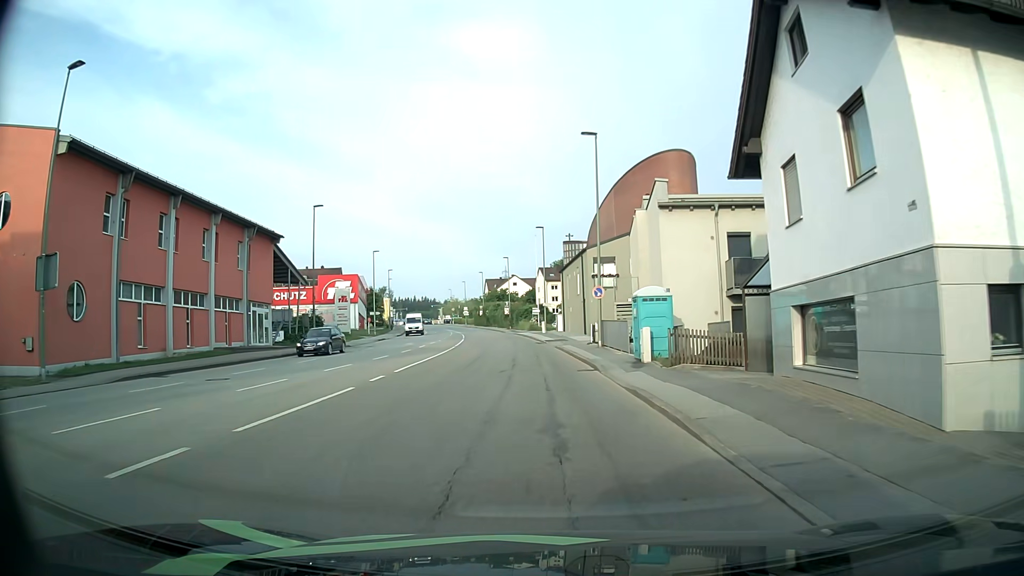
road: tertiary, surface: asphalt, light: Day
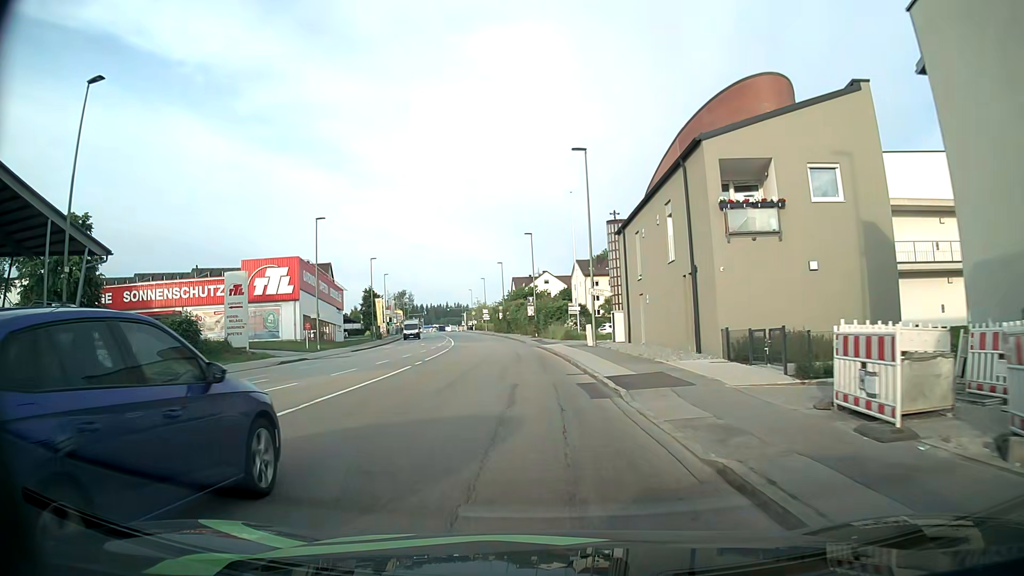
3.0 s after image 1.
(-0.8, +30.7) m; -3°
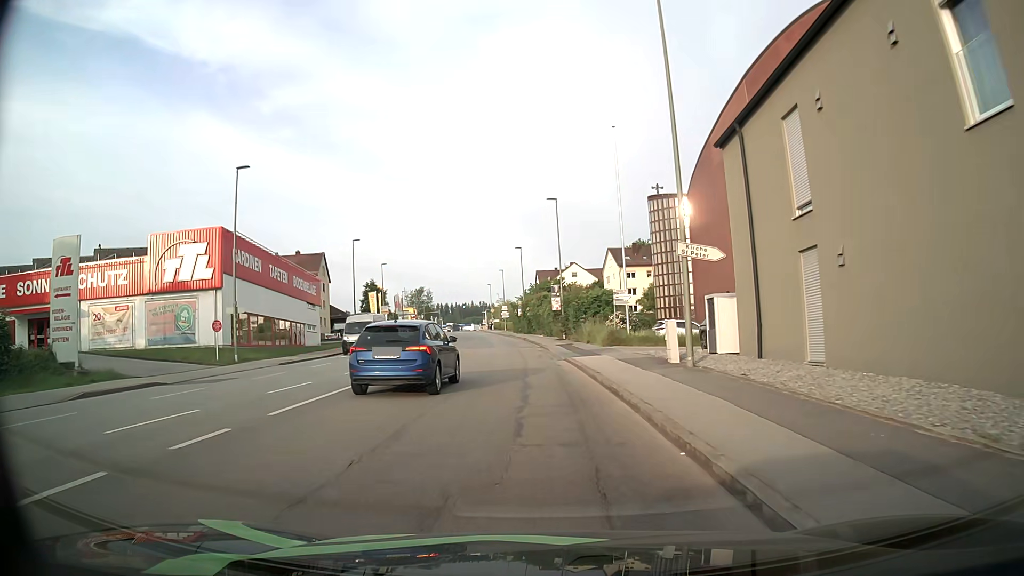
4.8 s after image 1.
(-0.2, +18.1) m; -2°
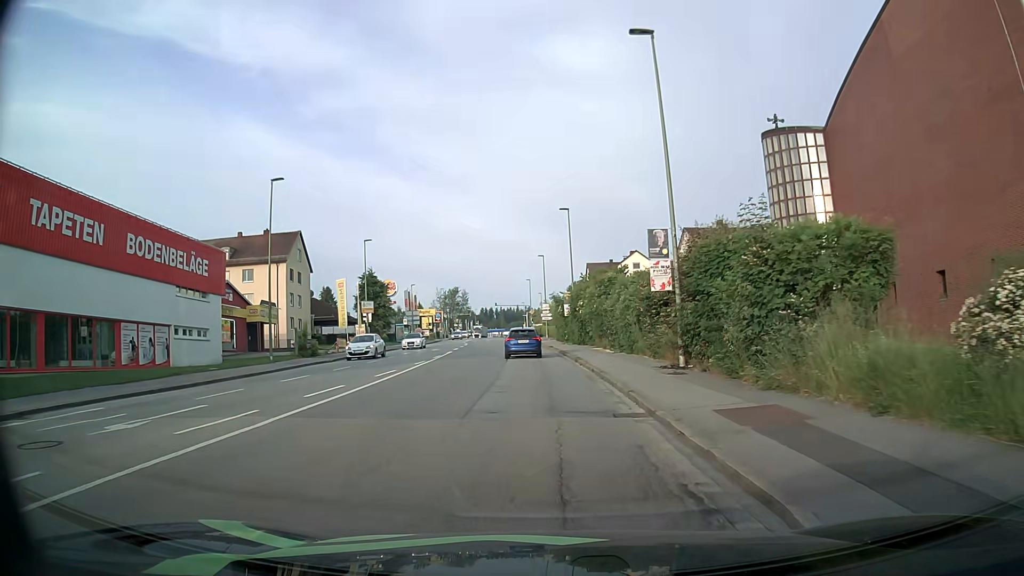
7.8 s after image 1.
(-1.3, +30.1) m; -4°
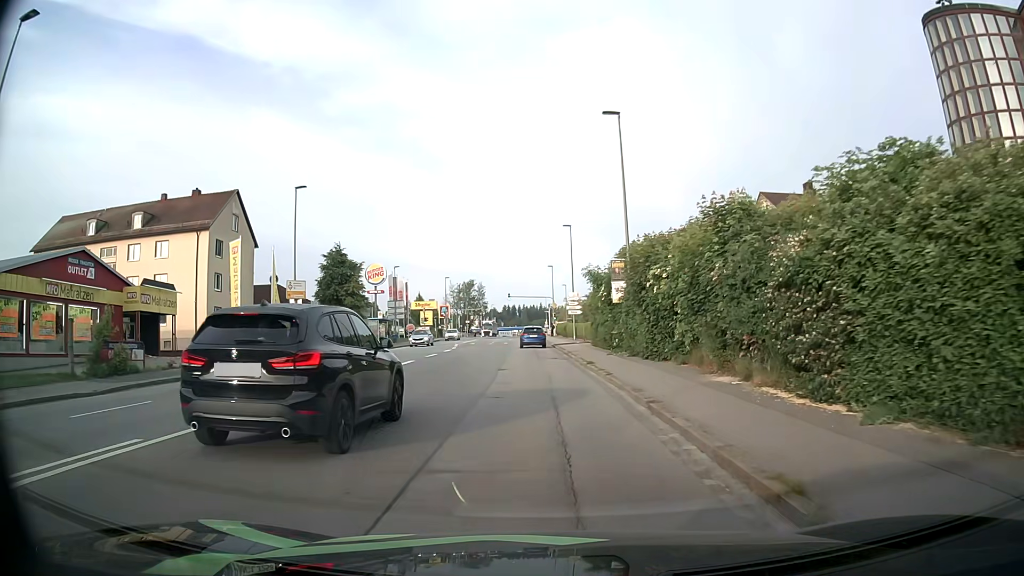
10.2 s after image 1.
(-0.5, +23.7) m; -2°
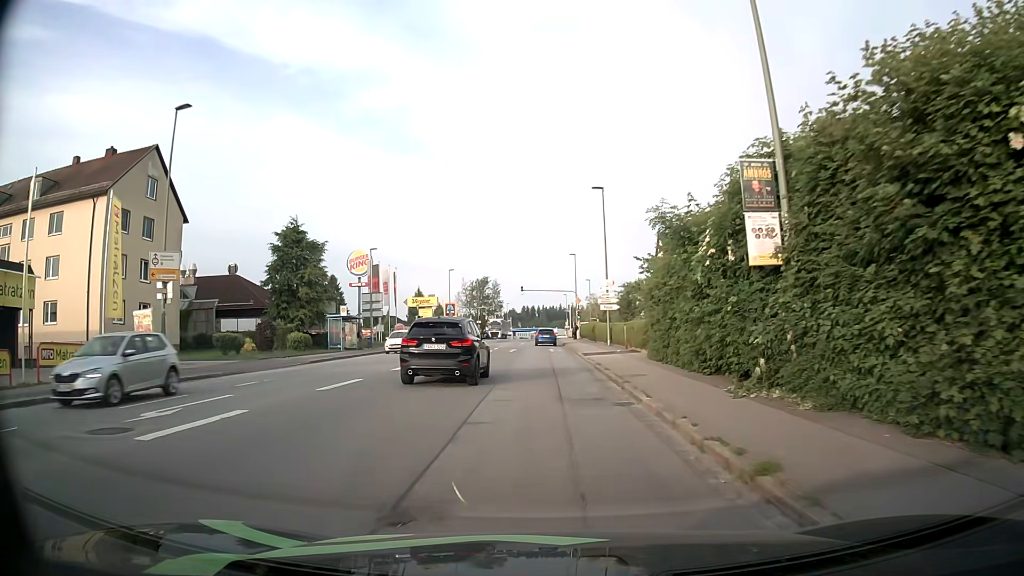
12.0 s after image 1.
(-0.3, +17.1) m; -2°
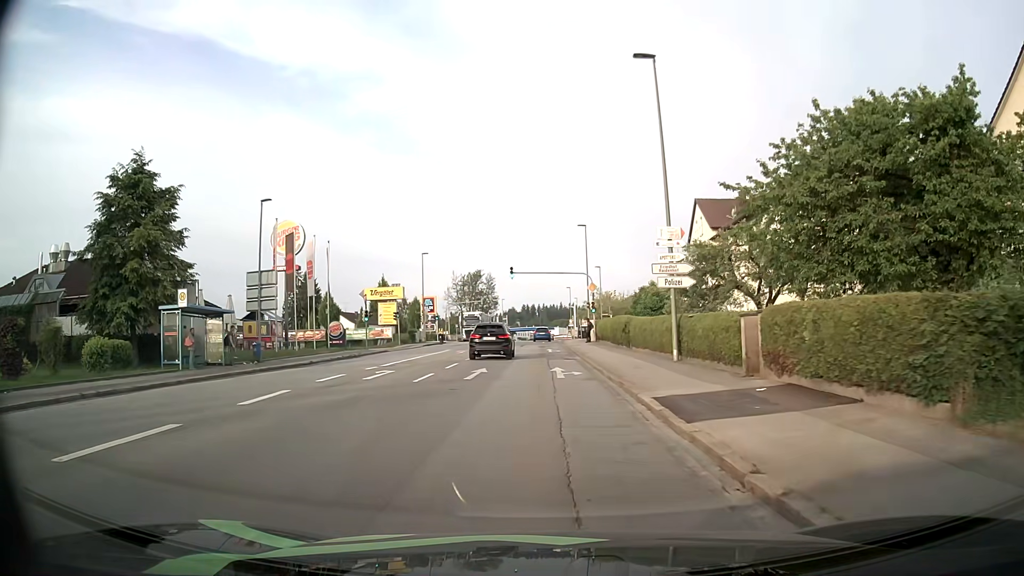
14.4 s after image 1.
(-0.2, +22.2) m; 0°
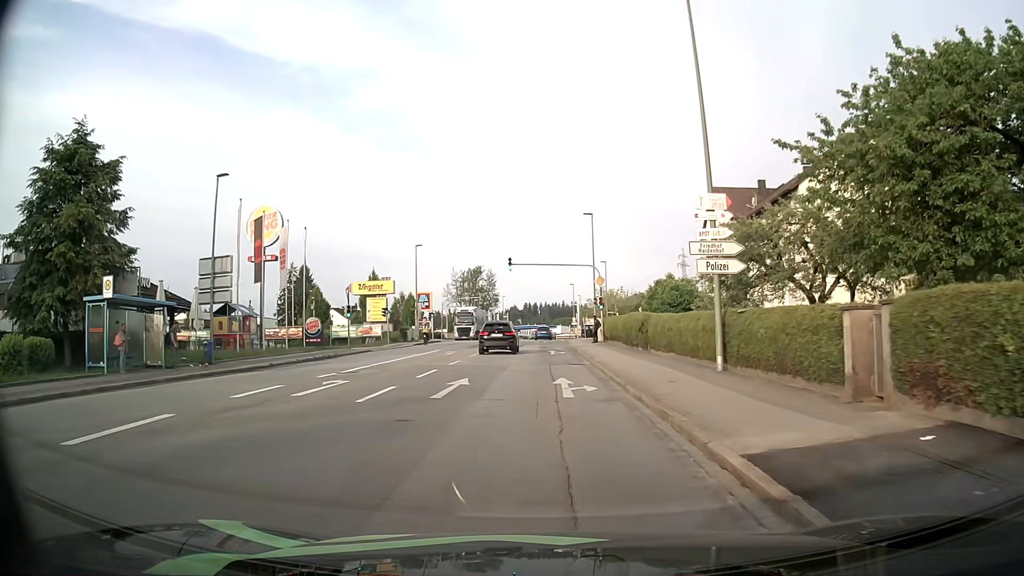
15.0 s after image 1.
(0.0, +5.3) m; 0°
